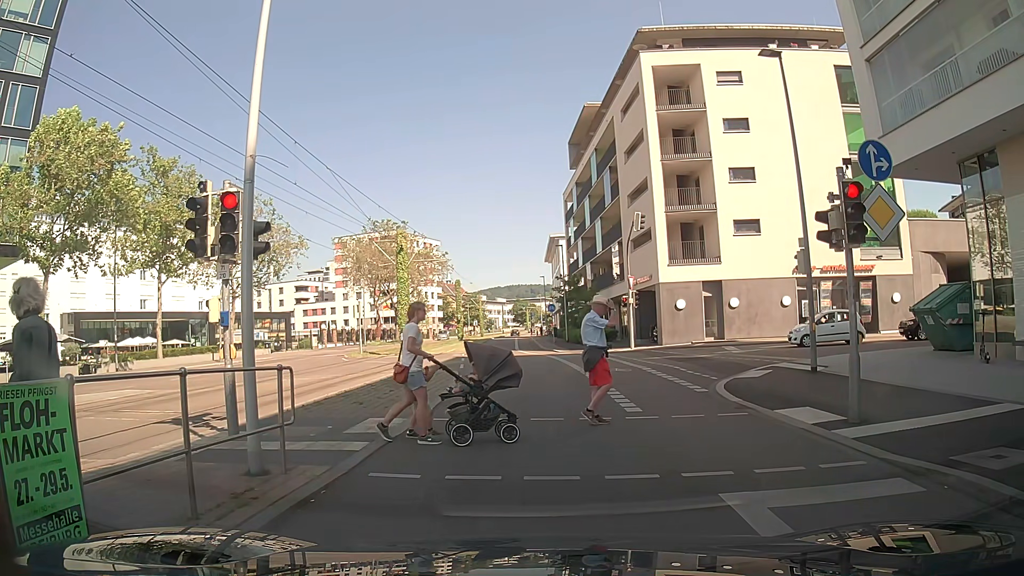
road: secondary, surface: asphalt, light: Day
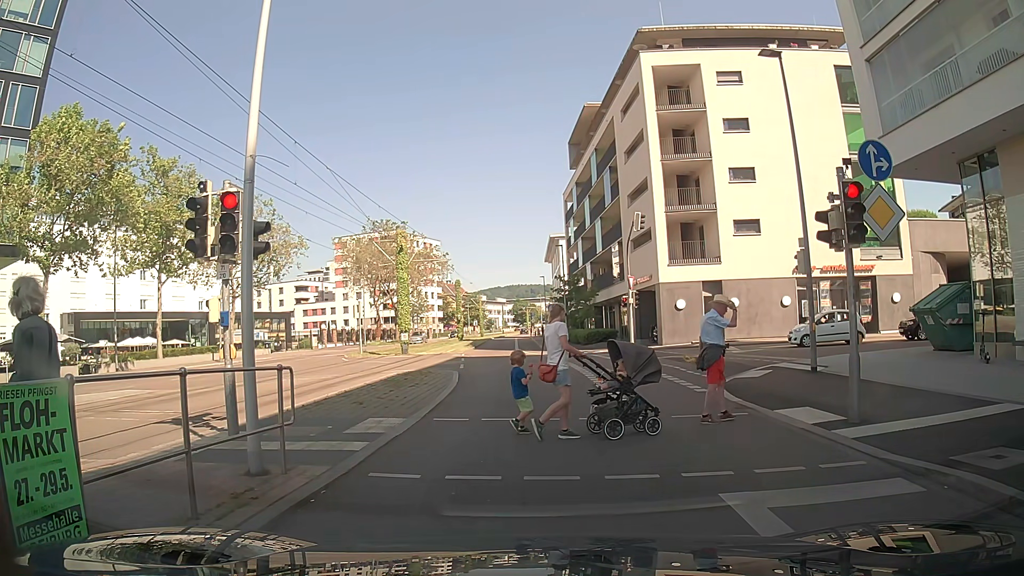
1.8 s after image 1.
(0.0, 0.0) m; 0°
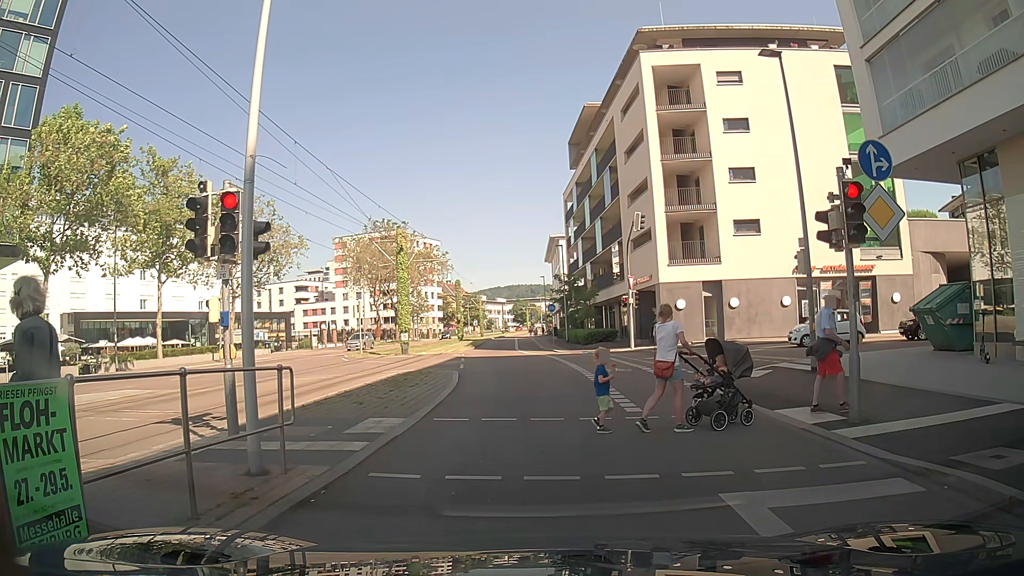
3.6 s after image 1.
(0.0, 0.0) m; 0°
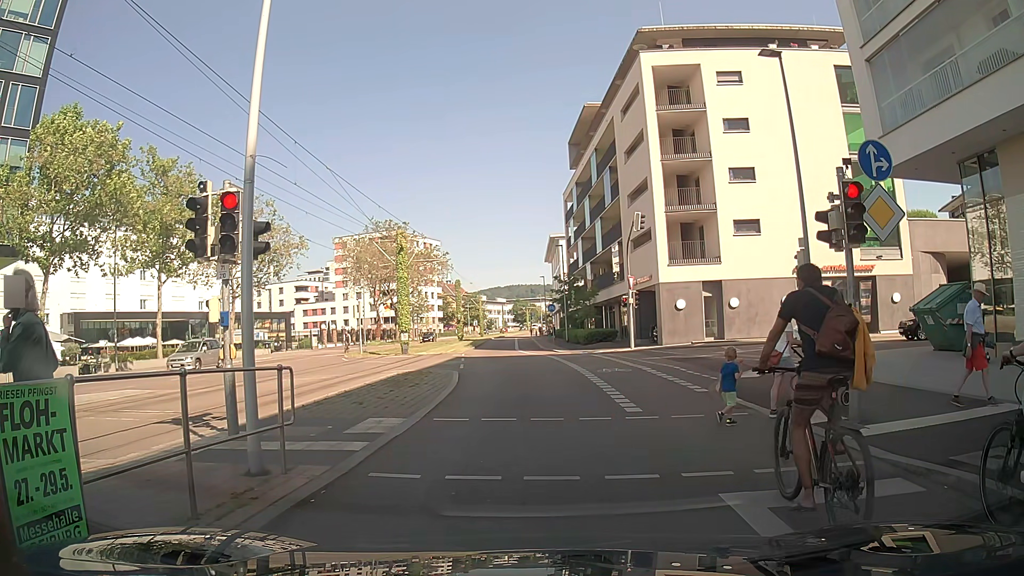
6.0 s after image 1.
(0.0, 0.0) m; 0°
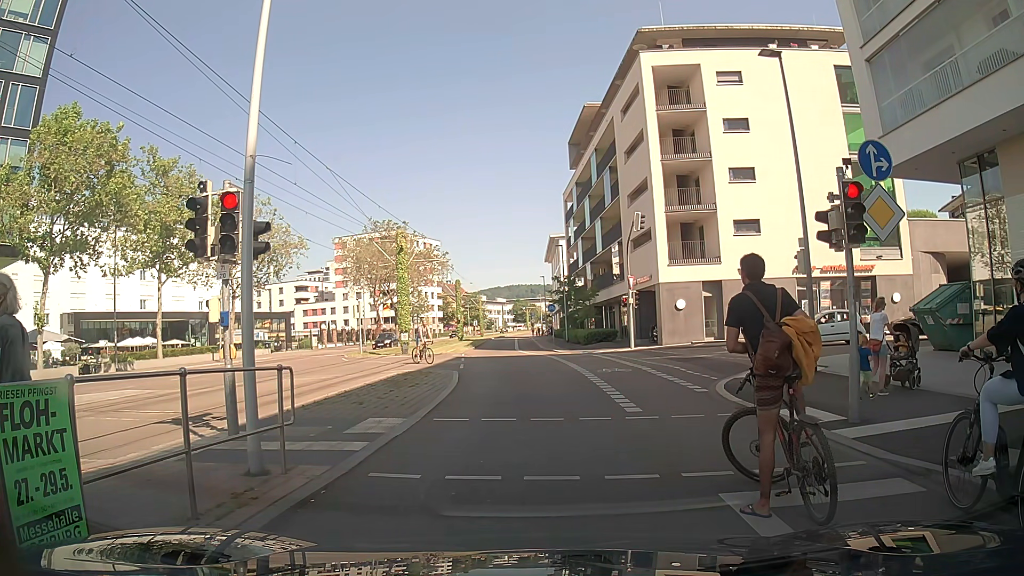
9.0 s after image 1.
(0.0, 0.0) m; 0°
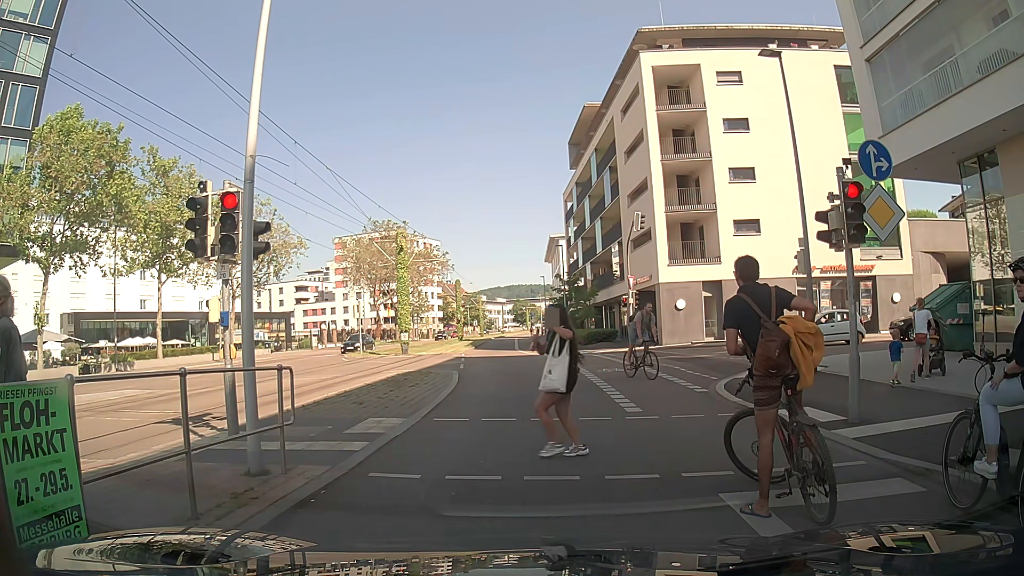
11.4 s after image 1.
(0.0, 0.0) m; 0°
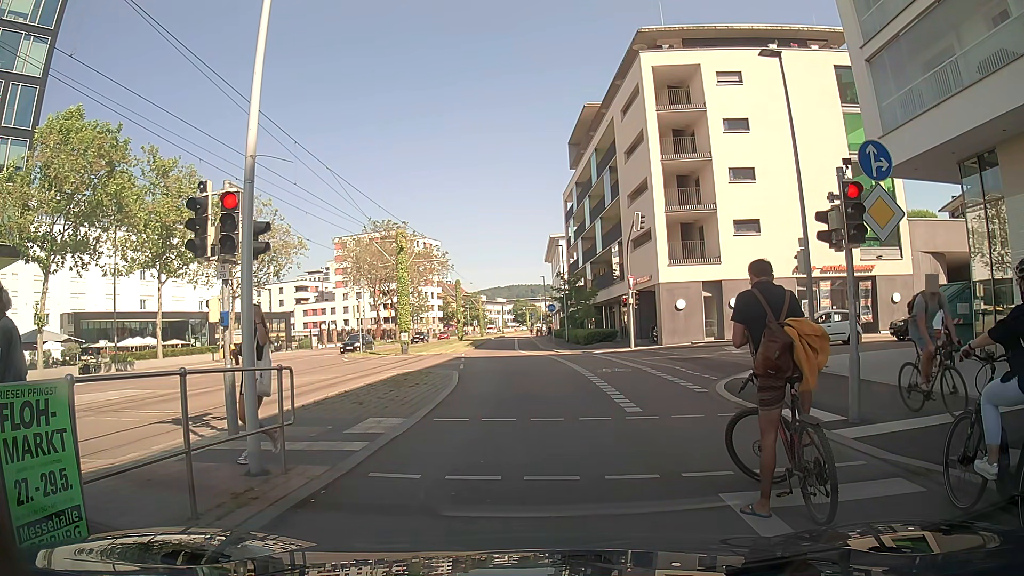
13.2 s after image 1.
(0.0, 0.0) m; 0°
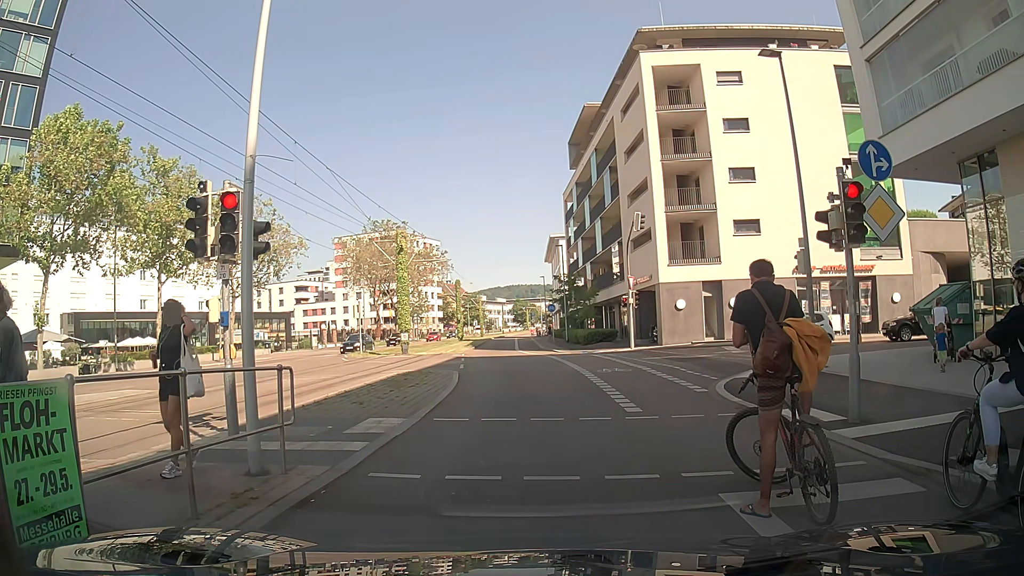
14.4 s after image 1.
(0.0, 0.0) m; 0°
(0, +10) (0, +20) (0, +30) (0, +40) (0, +50) (0, +60) (0, +70) (0, +80) (0, +90) (0, +100) m
